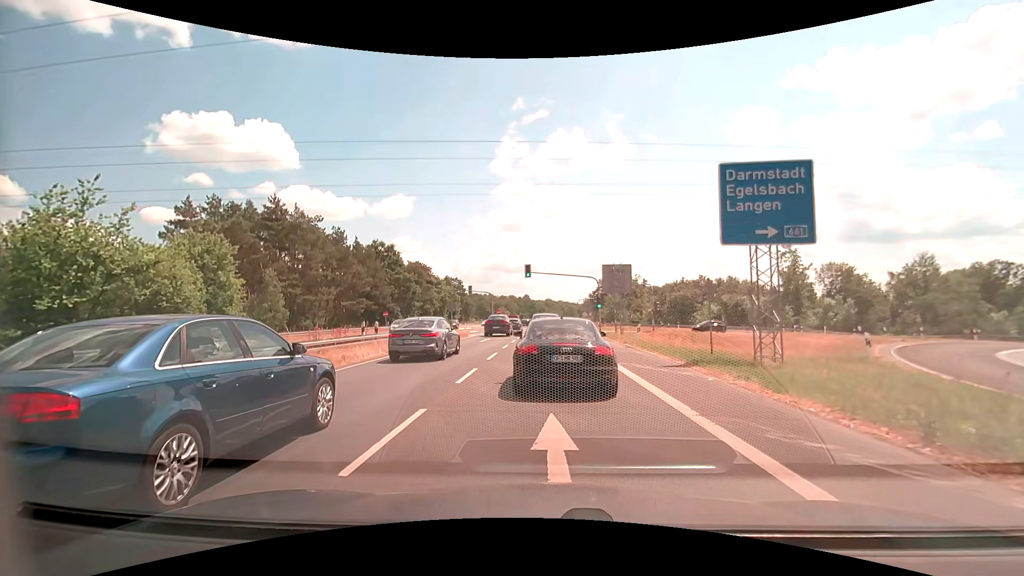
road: secondary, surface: asphalt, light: Day
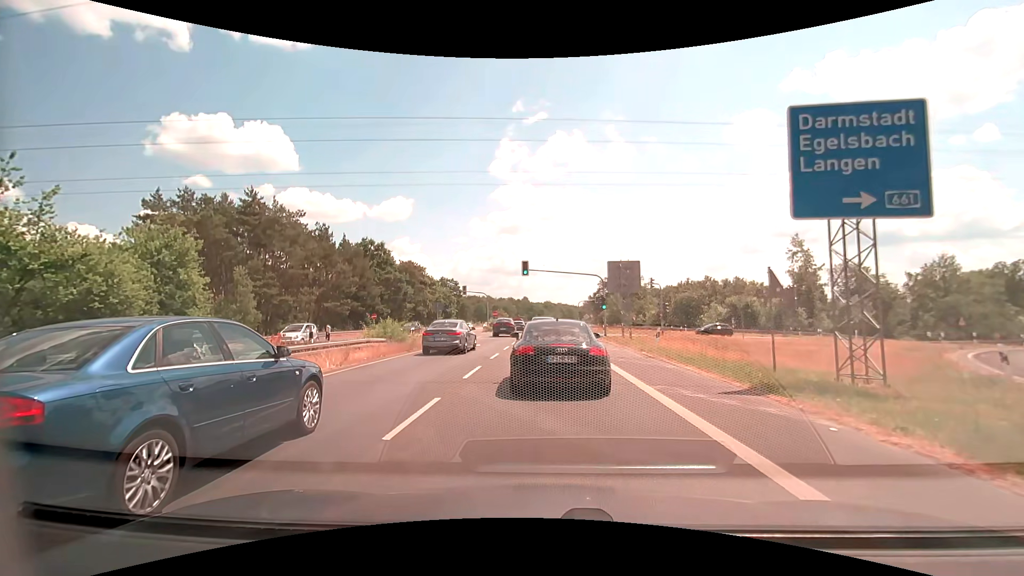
(0.0, +4.8) m; +1°
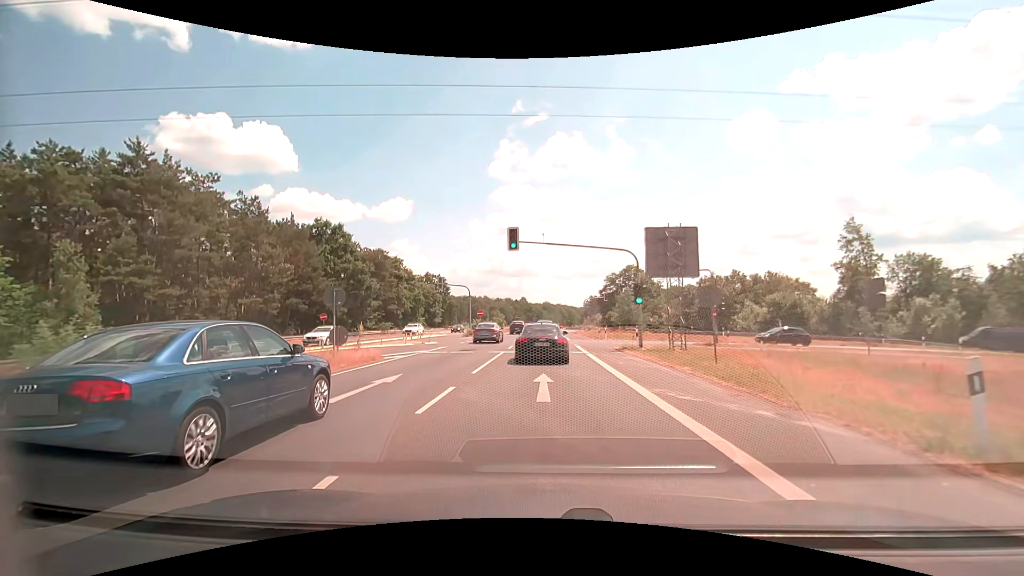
(-0.1, +16.6) m; -1°
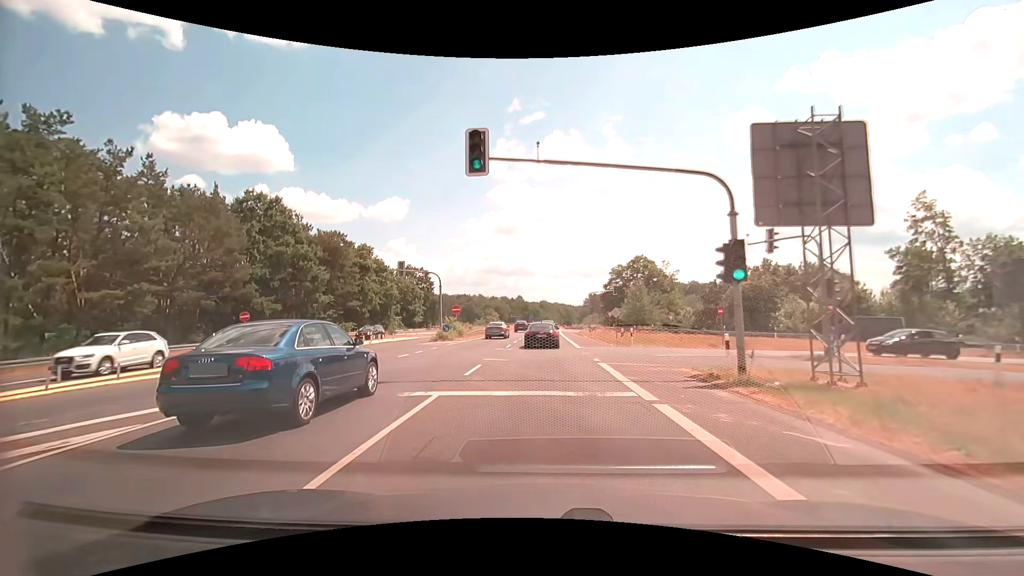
(+0.2, +14.5) m; +1°
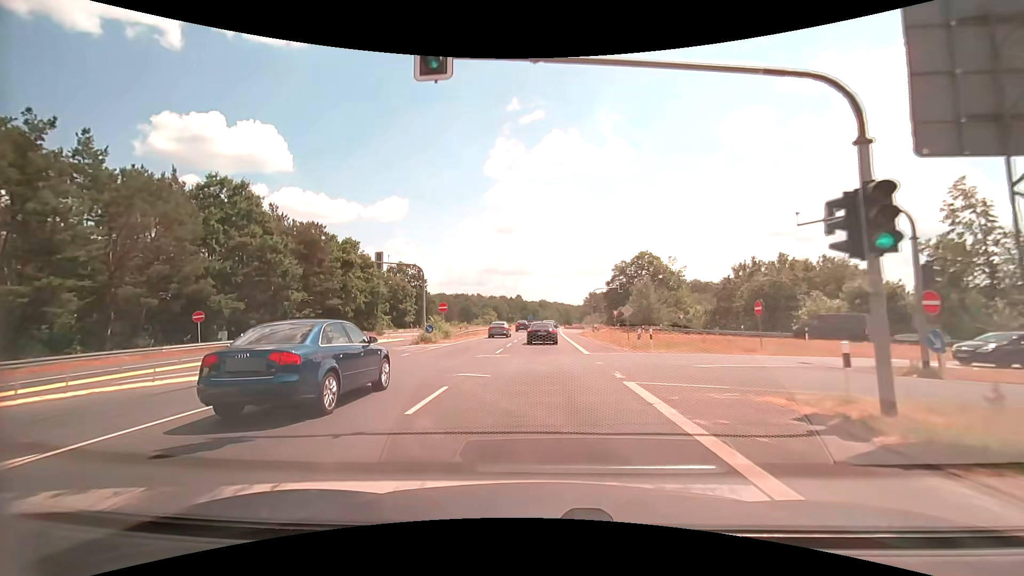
(0.0, +5.6) m; 0°
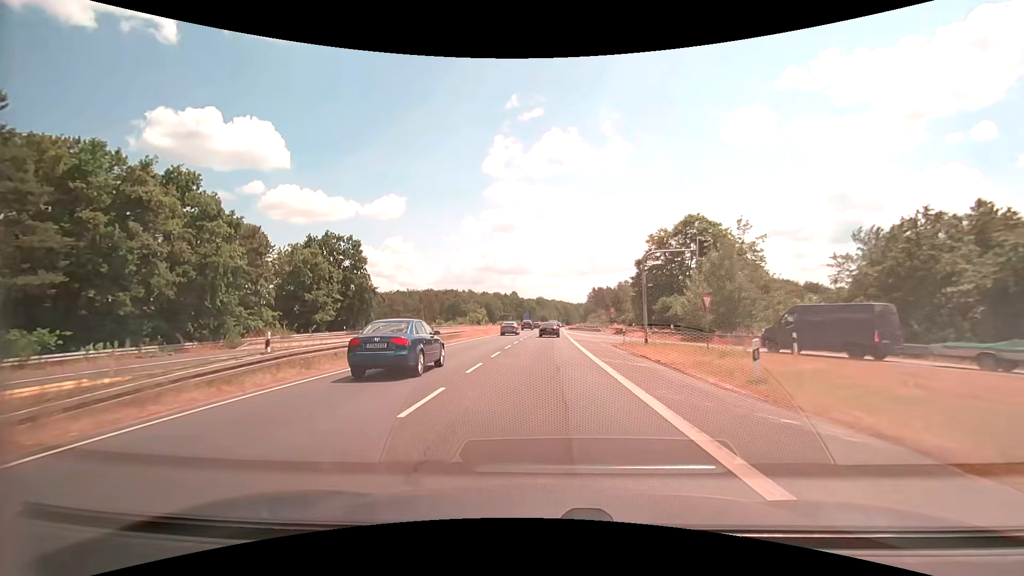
(+0.2, +33.2) m; +1°
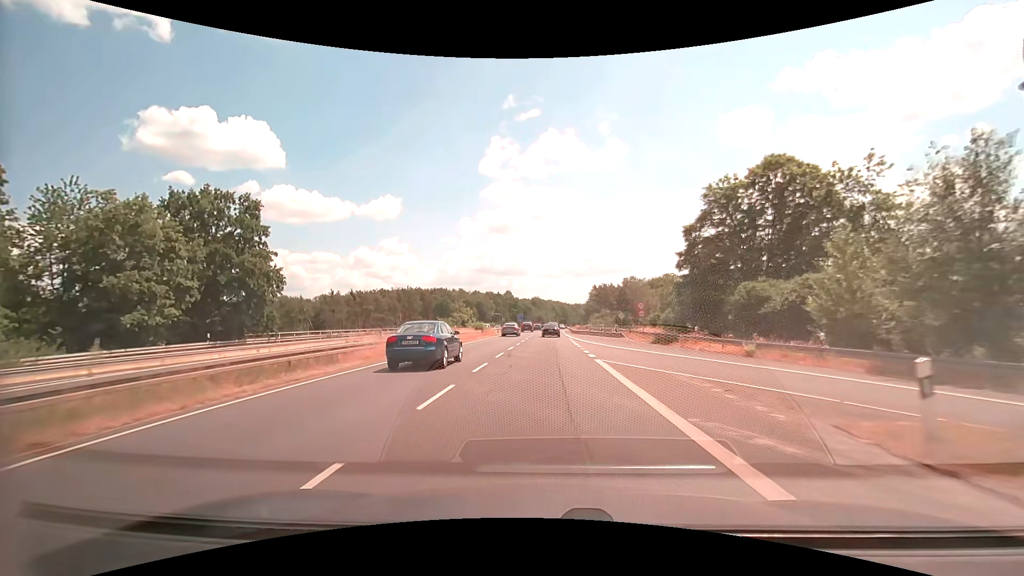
(0.0, +23.7) m; 0°
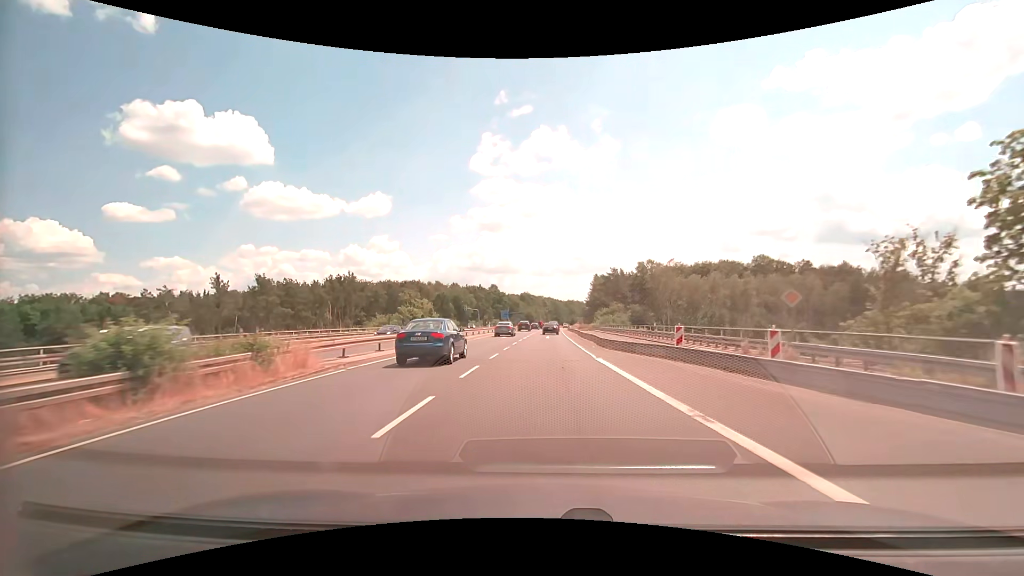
(+0.4, +44.4) m; +1°
(0, +10) (0, +20) (0, +30) (0, +40) (+1, +50) (+1, +60) (+1, +70) (+1, +80) (+2, +90) (+2, +100) m
